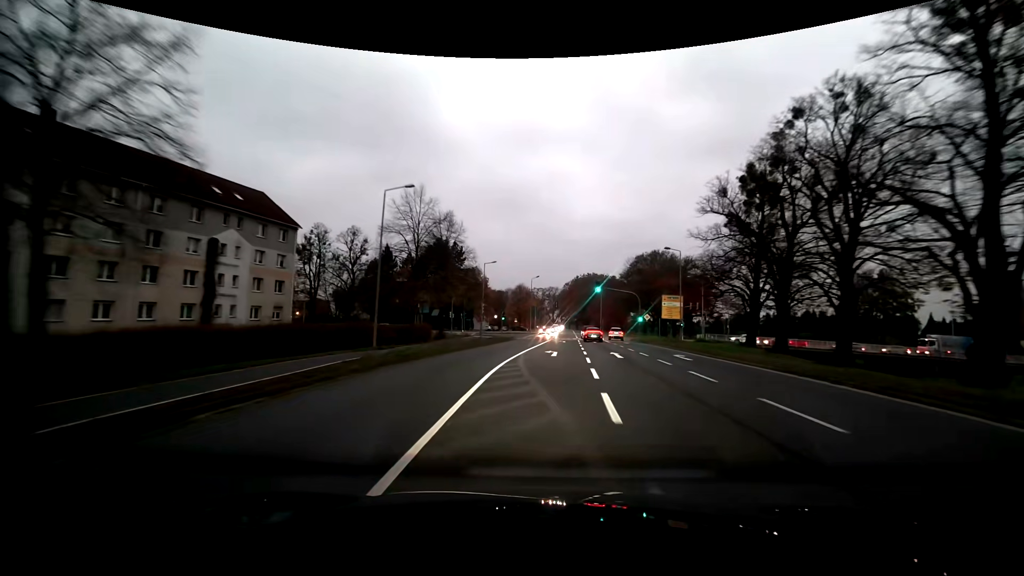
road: primary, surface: asphalt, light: Dusk
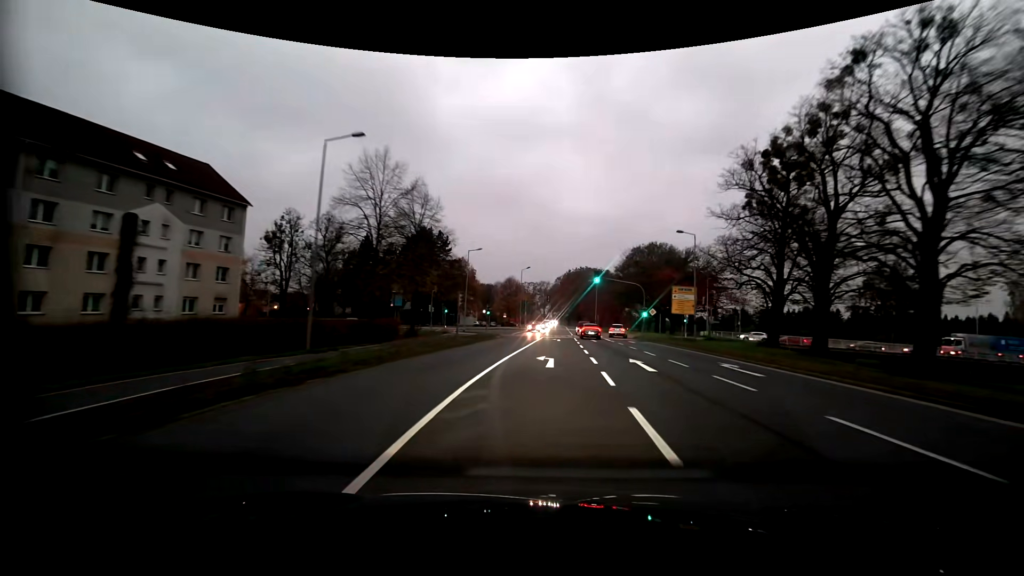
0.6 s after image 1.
(+0.1, +8.0) m; +2°
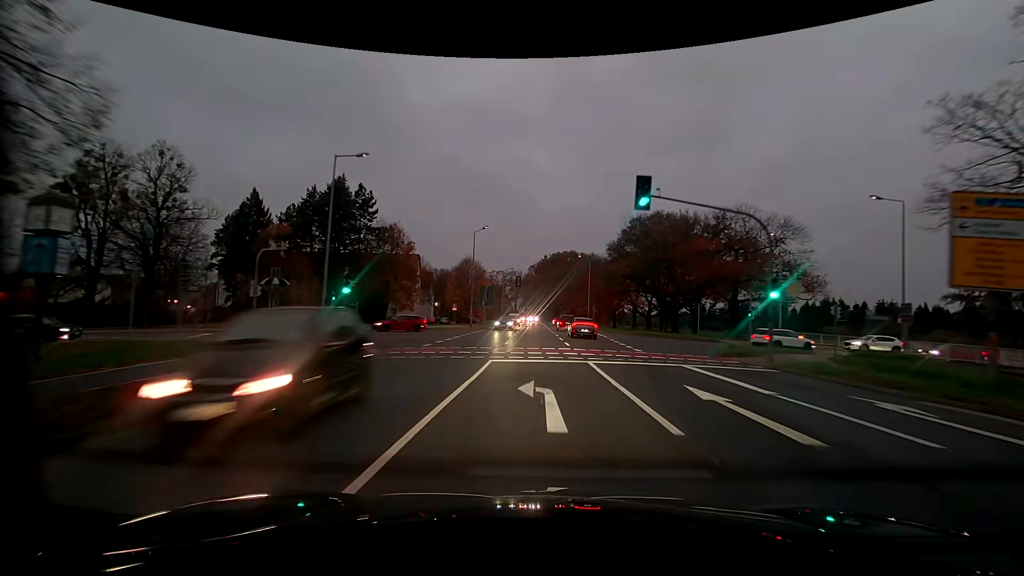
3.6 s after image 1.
(+0.9, +34.4) m; +4°
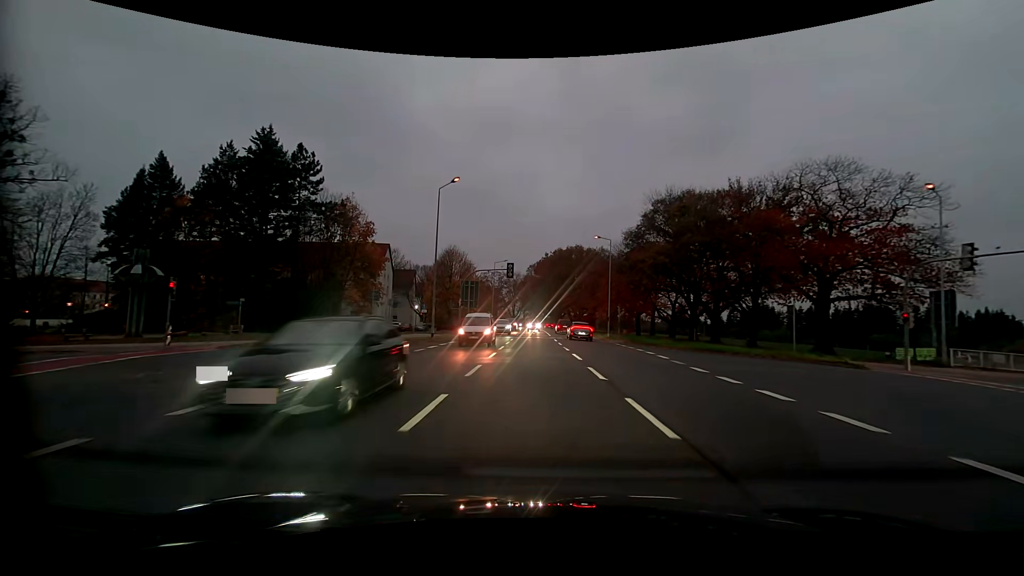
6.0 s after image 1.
(-0.3, +19.2) m; -1°
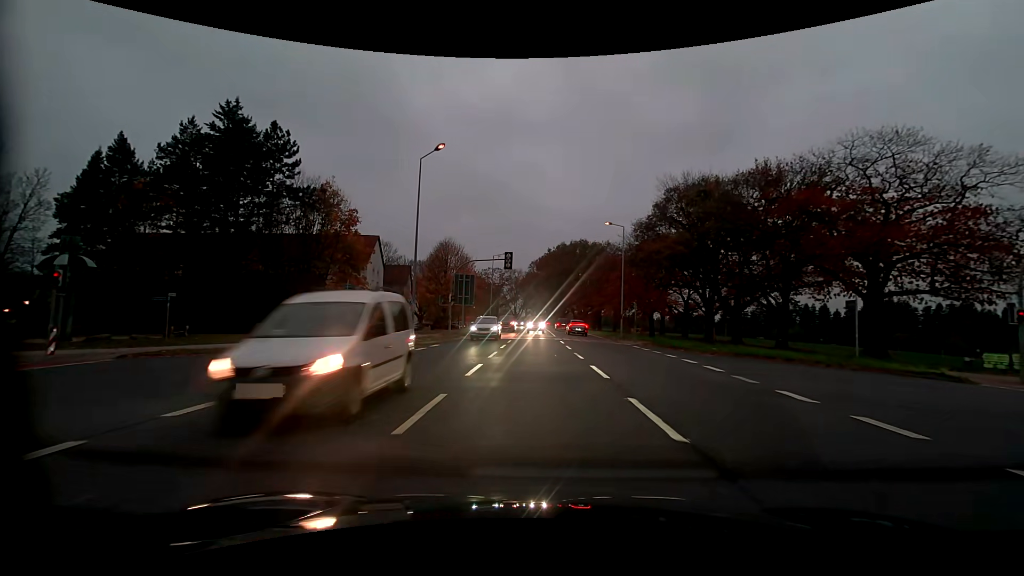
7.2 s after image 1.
(0.0, +5.8) m; 0°
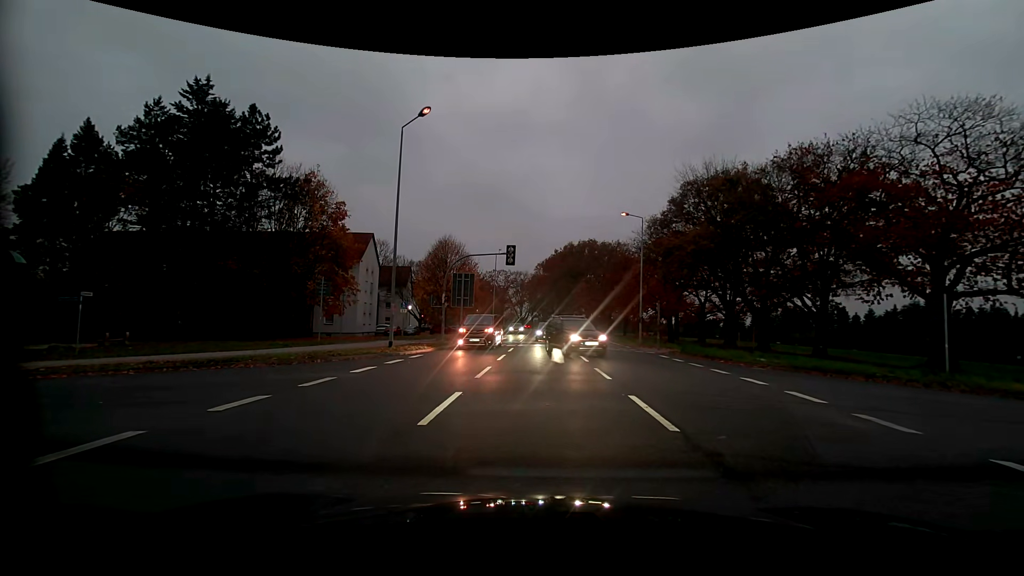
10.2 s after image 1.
(0.0, +4.7) m; 0°
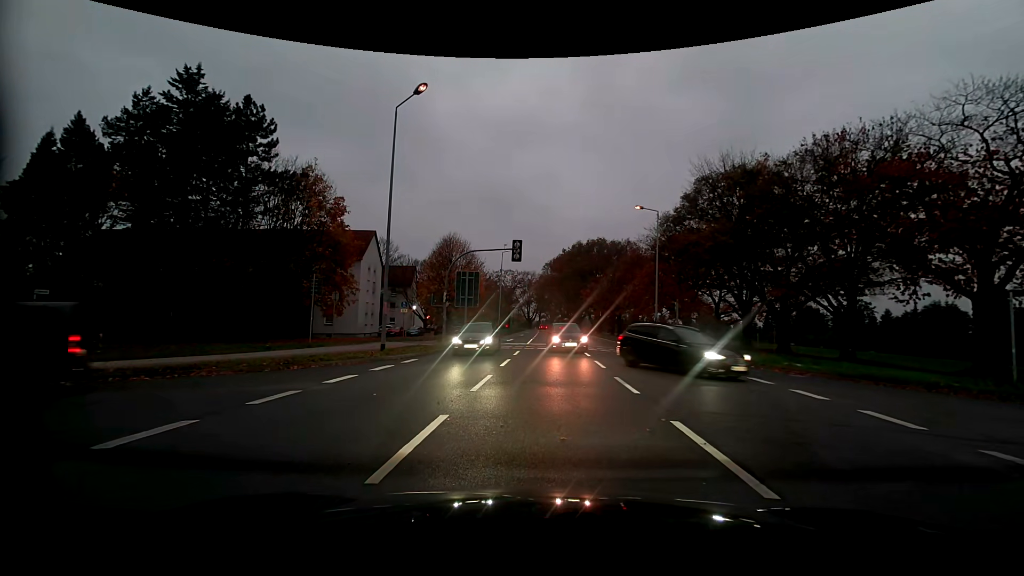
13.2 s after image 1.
(0.0, +2.4) m; 0°
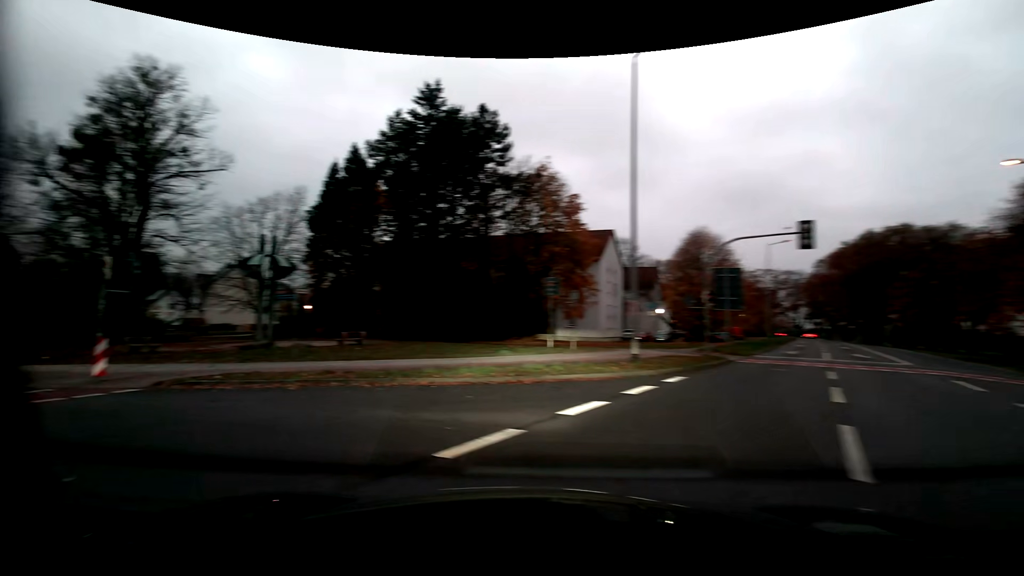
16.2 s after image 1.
(-1.0, +5.2) m; -29°
(-5, +8) (-15, +12) (-24, +14) (-34, +15) (-44, +16) (-54, +18) (-64, +19) (-74, +21) (-84, +23) (-93, +24) m
